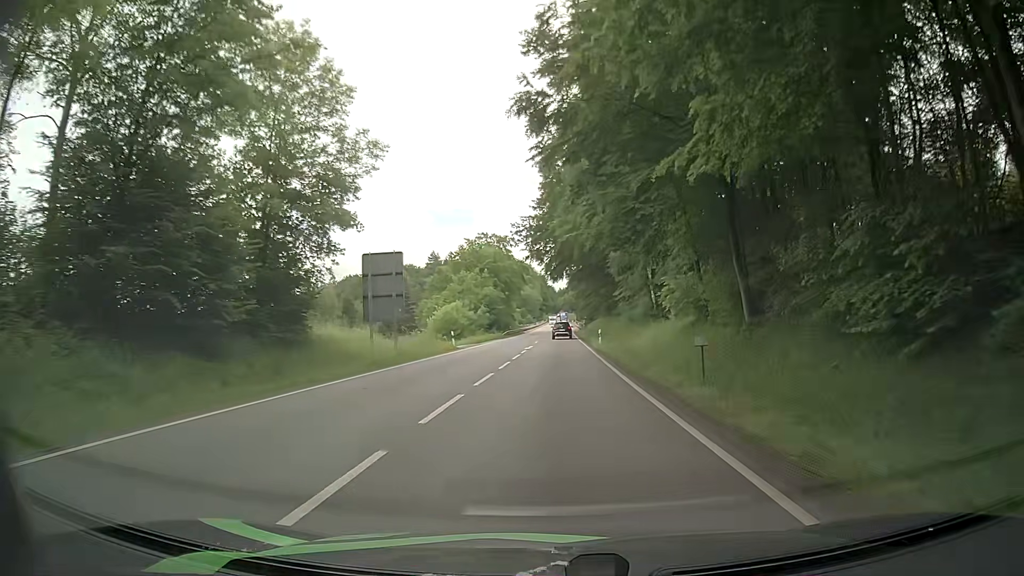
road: primary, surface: asphalt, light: Day
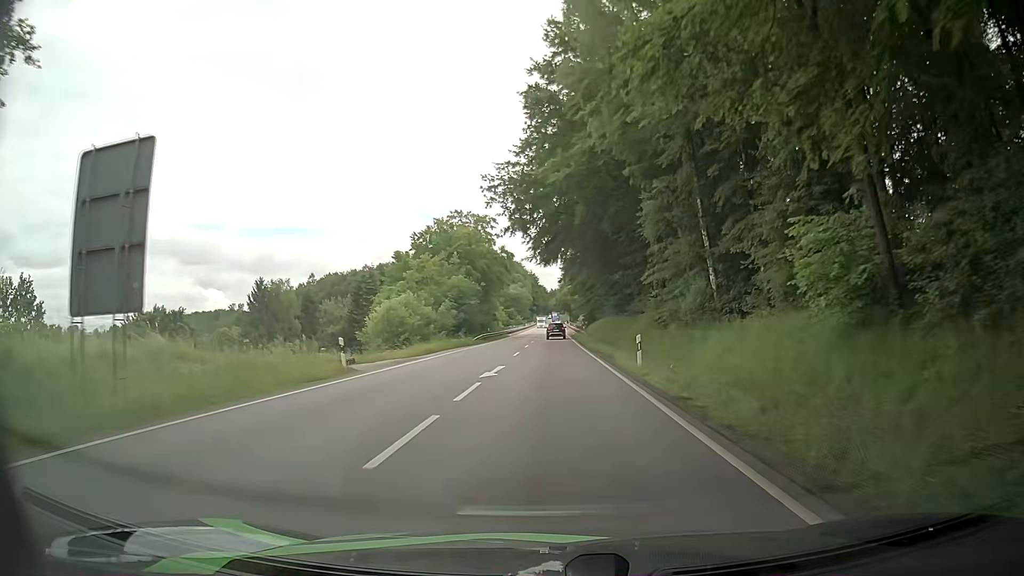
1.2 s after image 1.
(+0.2, +21.0) m; +1°
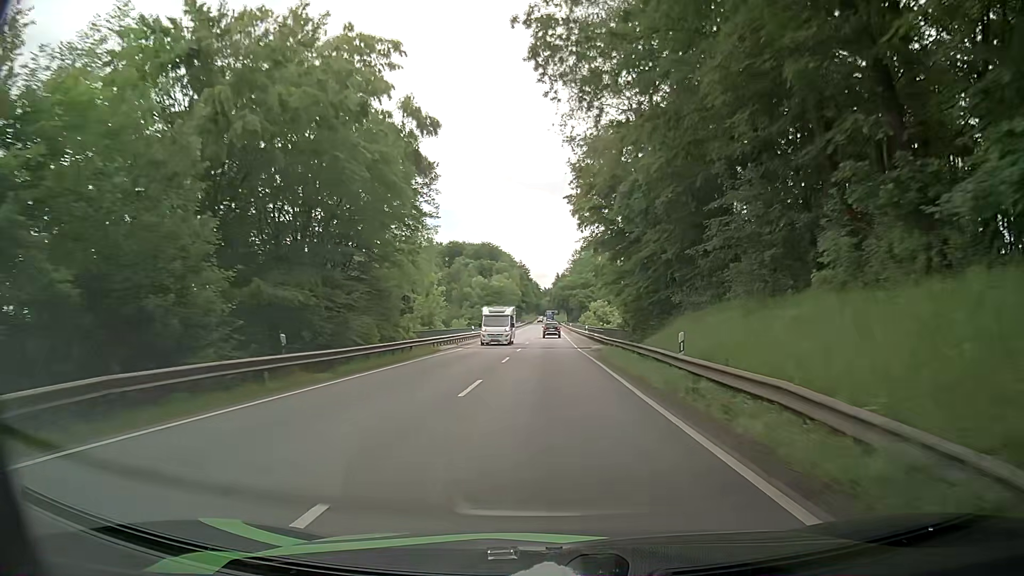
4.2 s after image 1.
(0.0, +53.8) m; 0°
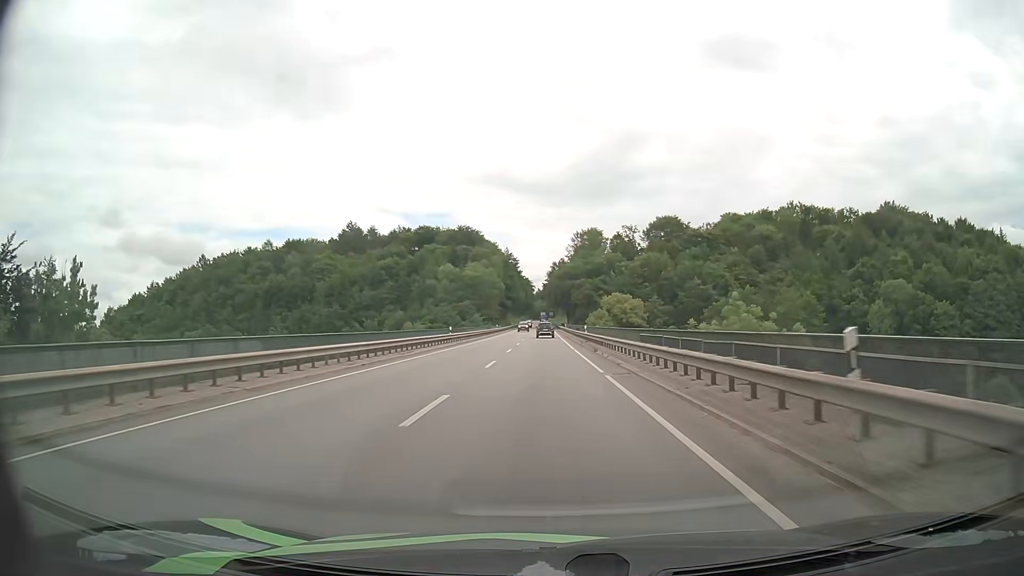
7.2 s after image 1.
(+0.5, +55.2) m; +1°
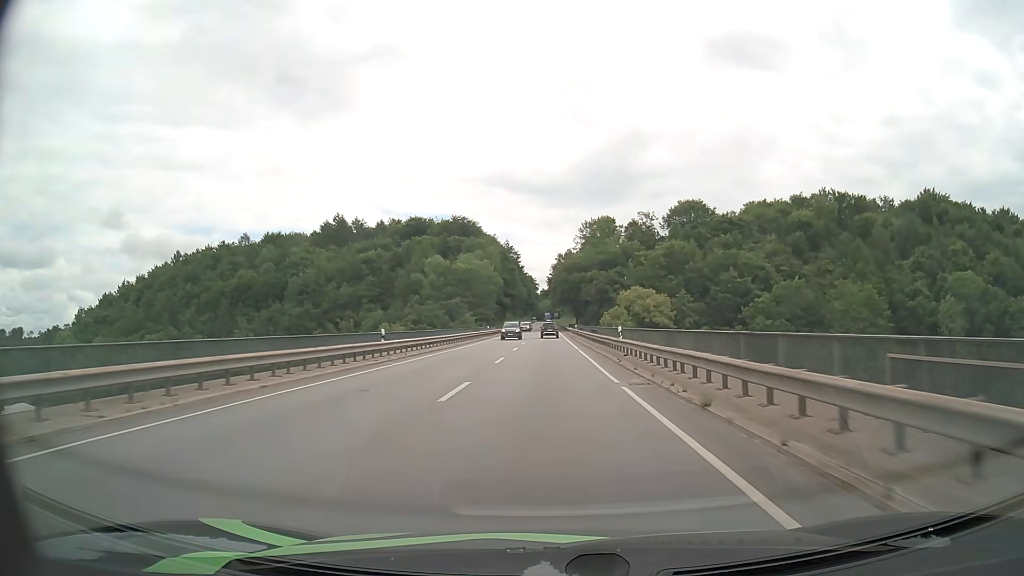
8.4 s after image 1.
(0.0, +22.3) m; 0°
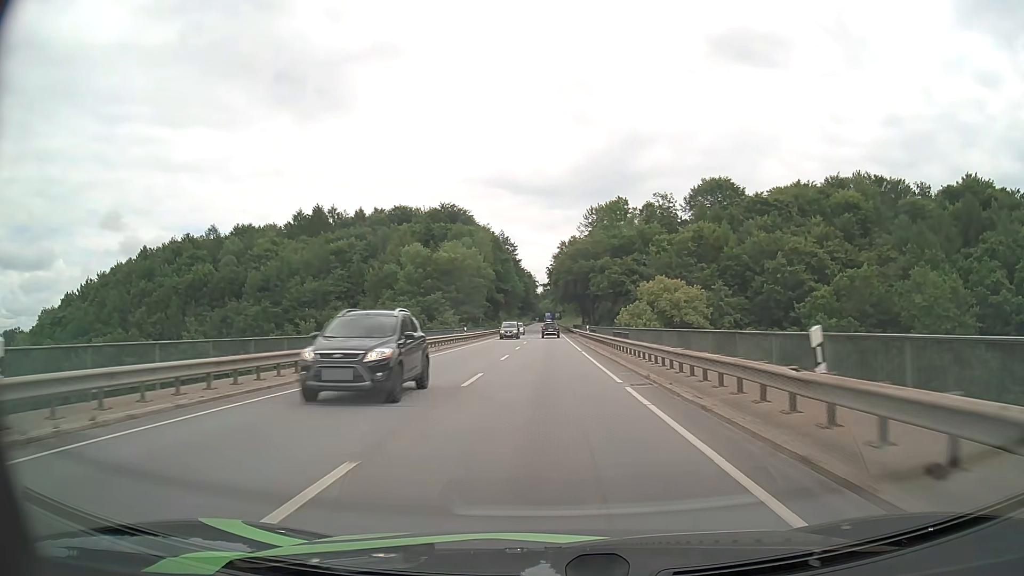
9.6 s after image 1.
(0.0, +22.3) m; 0°
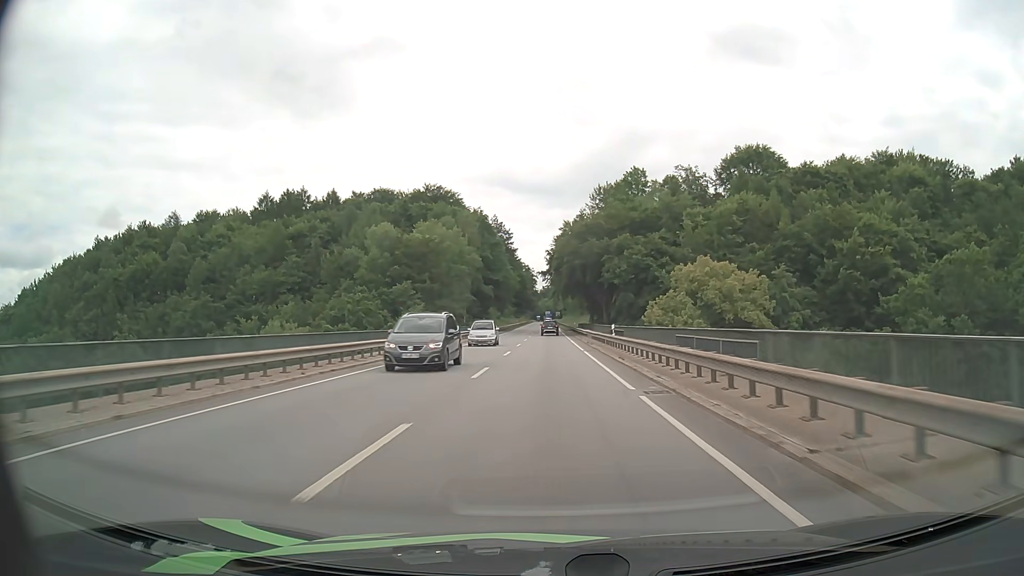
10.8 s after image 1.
(0.0, +22.2) m; 0°
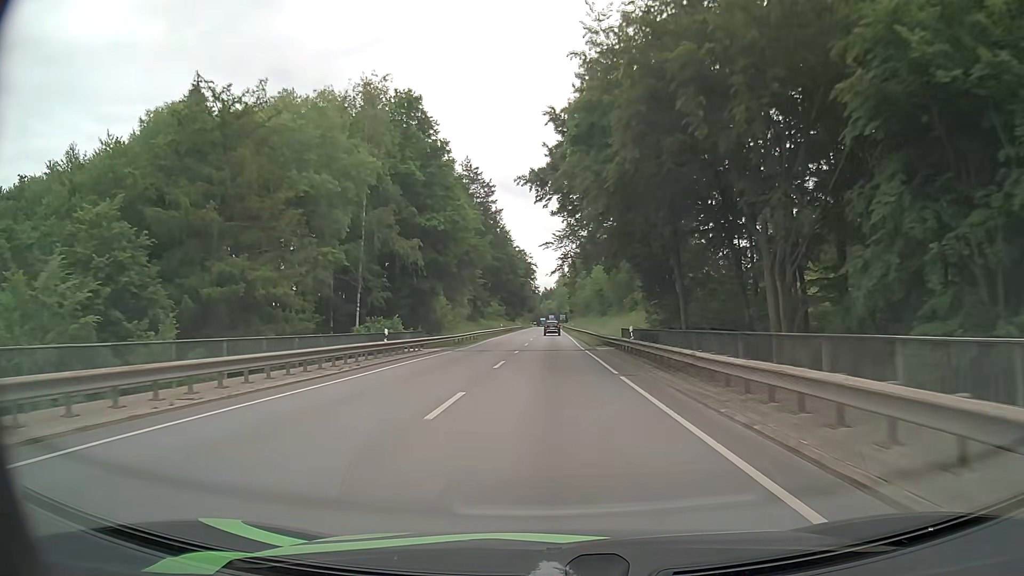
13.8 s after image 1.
(-0.1, +55.2) m; 0°
(0, +10) (0, +20) (0, +30) (0, +40) (0, +50) (0, +60) (0, +70) (0, +80) (0, +90) (+1, +100) m
